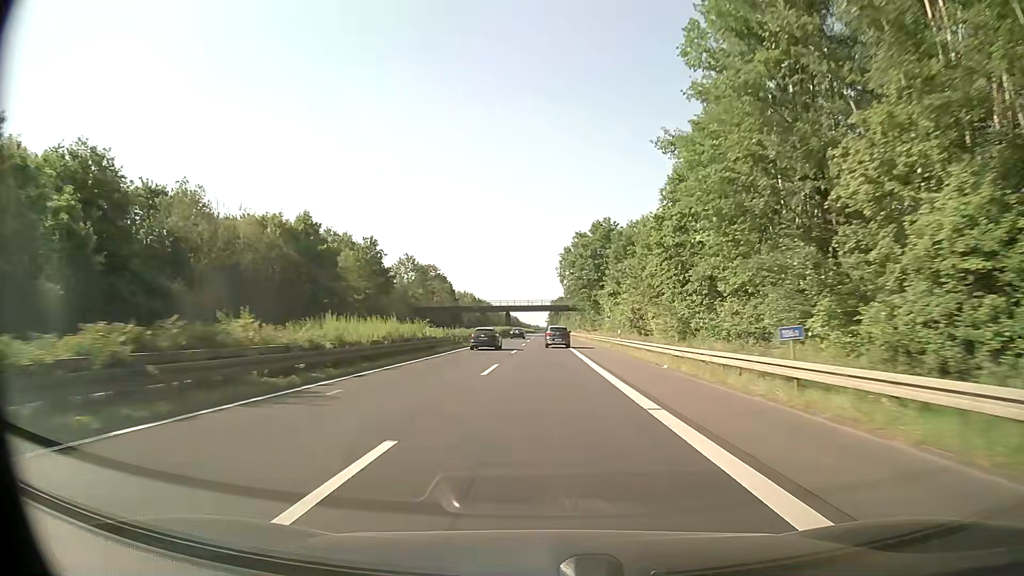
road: trunk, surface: asphalt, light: Day
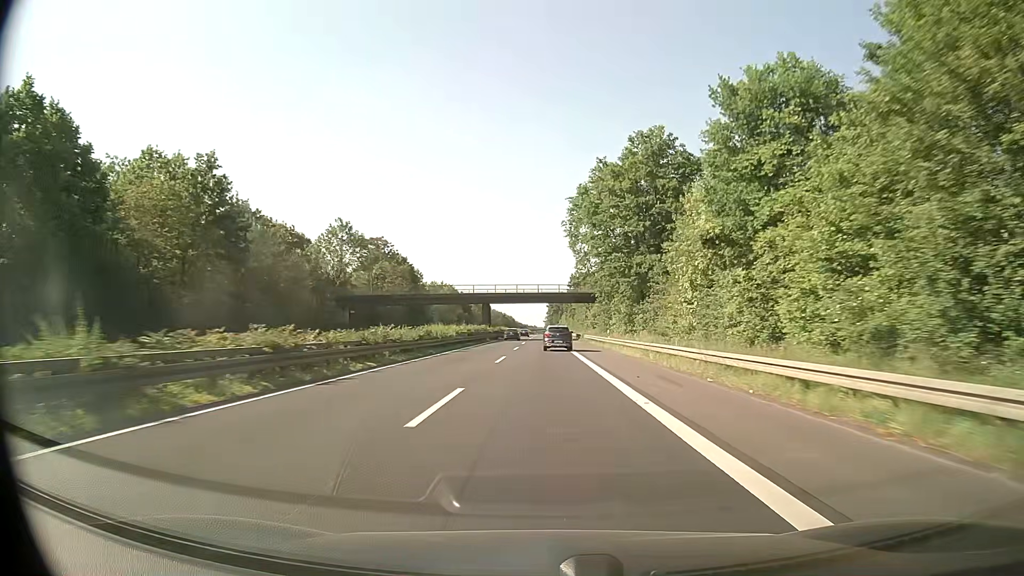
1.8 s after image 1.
(0.0, +46.8) m; 0°
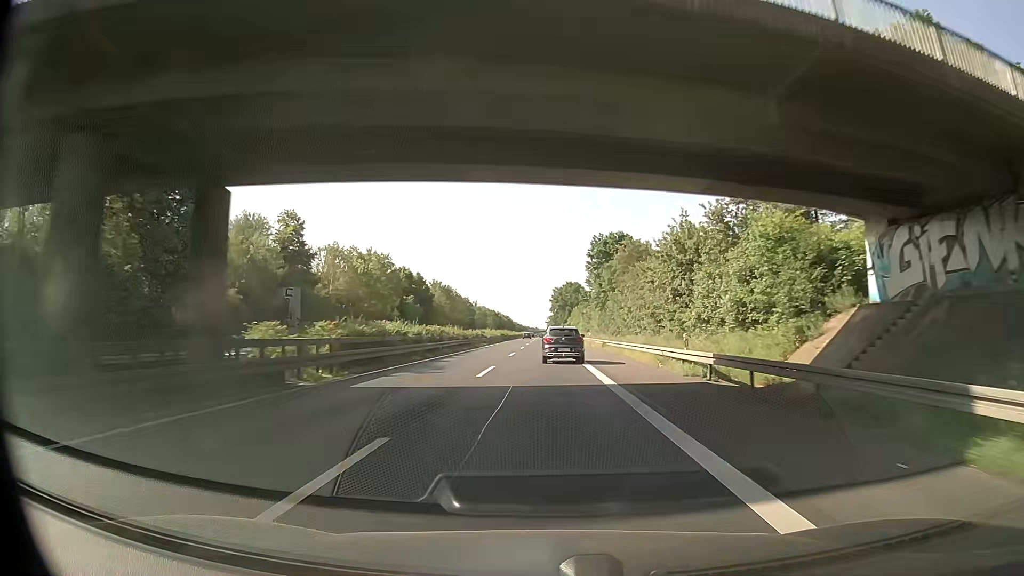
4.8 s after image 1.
(-0.4, +79.0) m; -1°
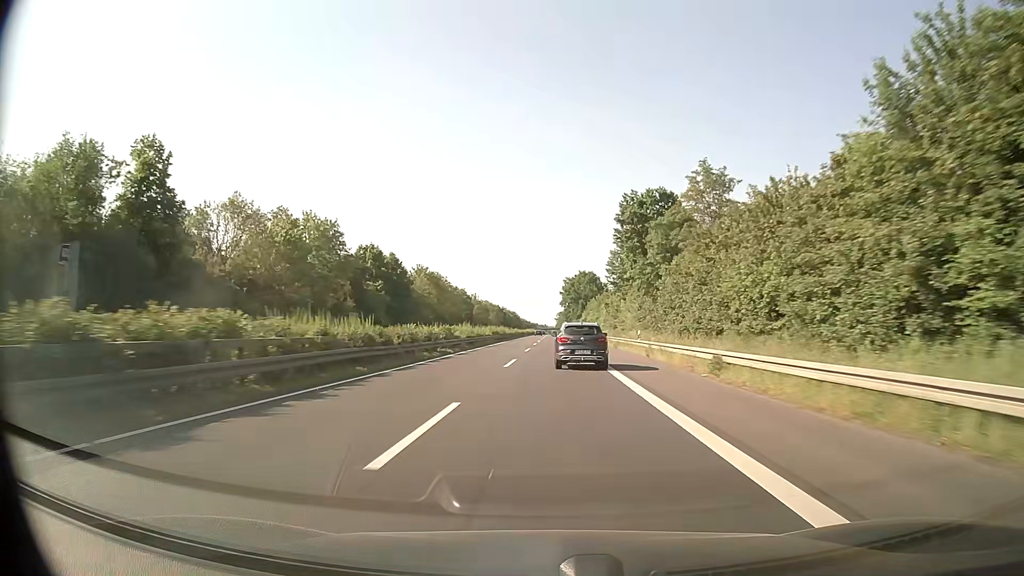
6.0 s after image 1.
(0.0, +32.0) m; 0°
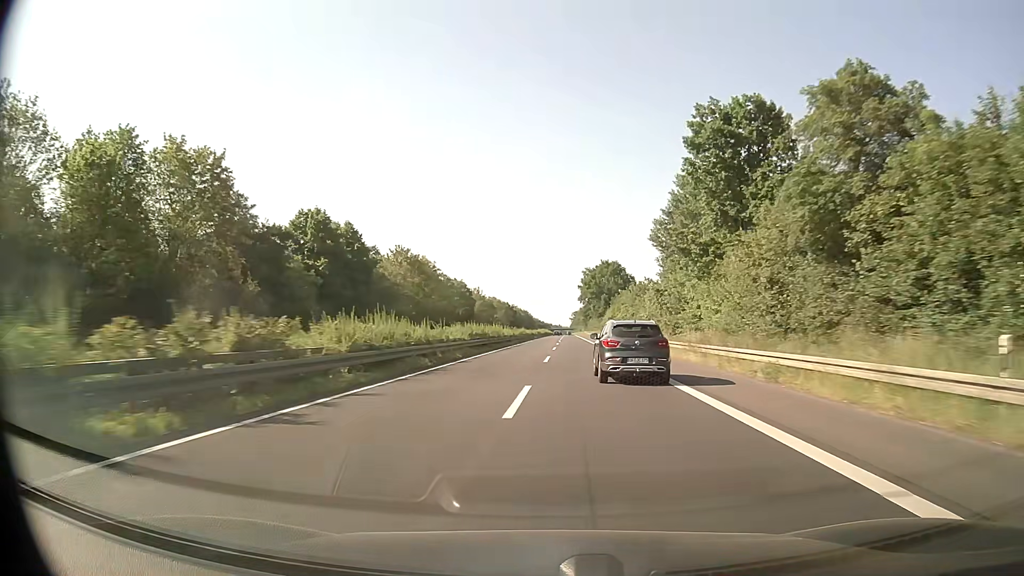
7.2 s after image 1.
(-0.4, +32.2) m; -1°
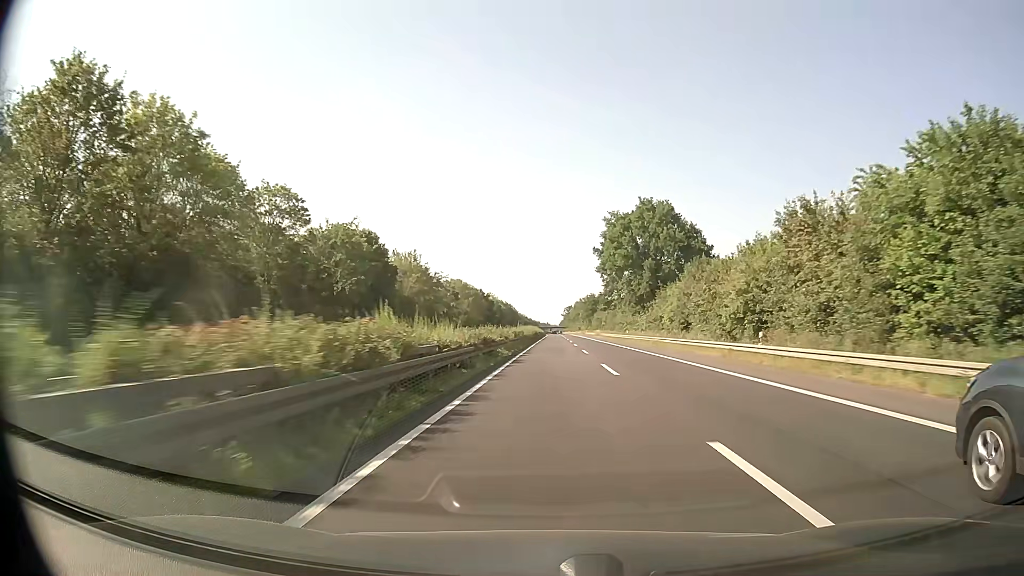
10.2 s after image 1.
(-0.3, +80.4) m; +1°
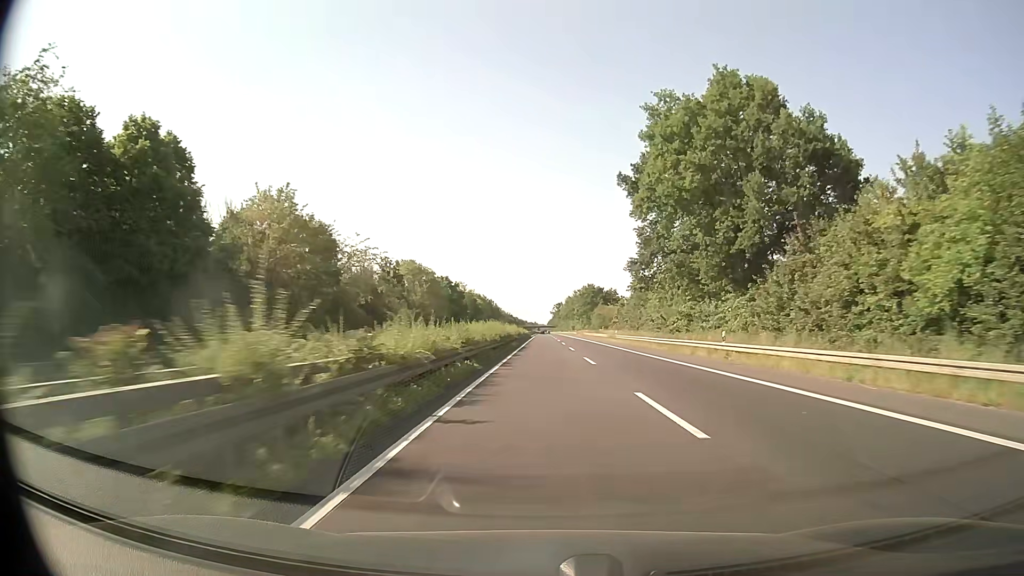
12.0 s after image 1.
(+0.7, +47.7) m; +1°
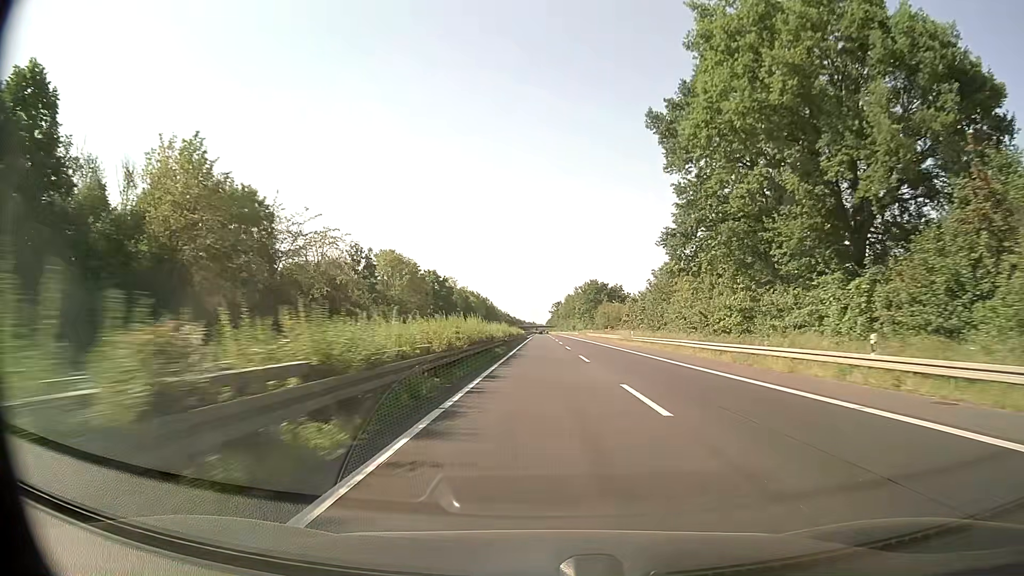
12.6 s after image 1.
(0.0, +15.8) m; 0°
(0, +10) (0, +20) (0, +30) (0, +40) (0, +50) (+1, +60) (+1, +70) (+1, +80) (+2, +90) (+2, +100) m
